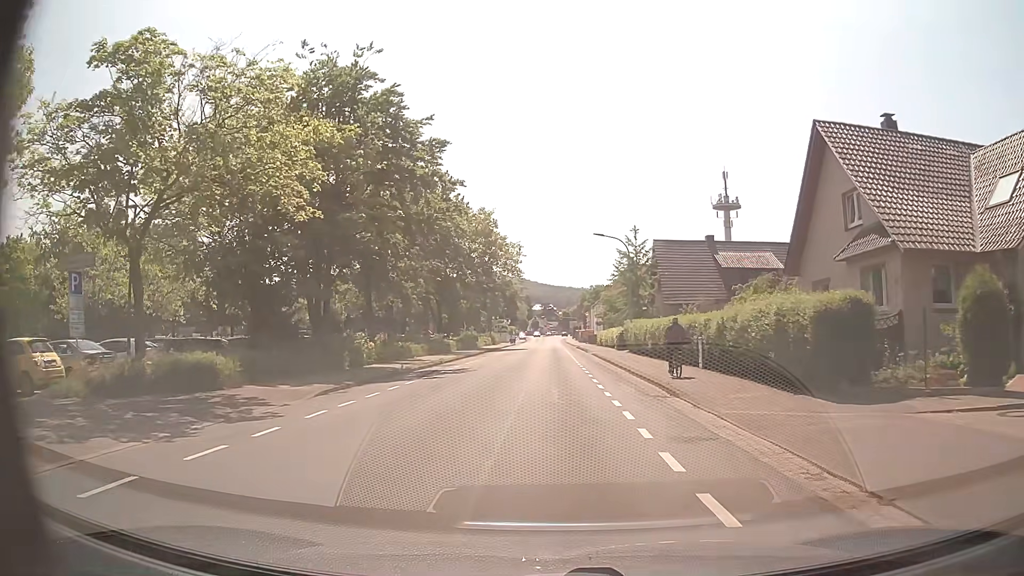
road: unclassified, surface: asphalt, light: Day
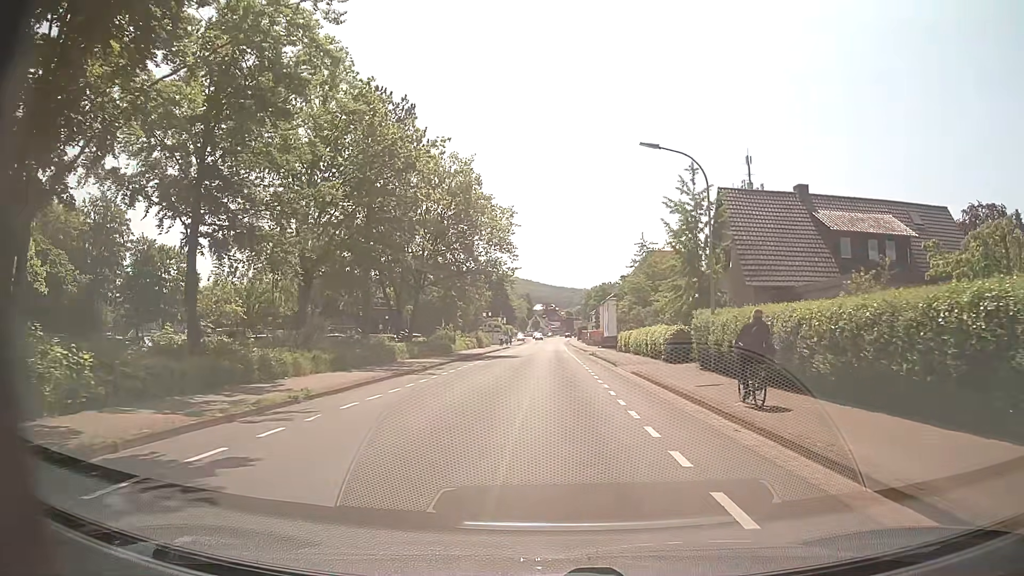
(0.0, +21.4) m; 0°
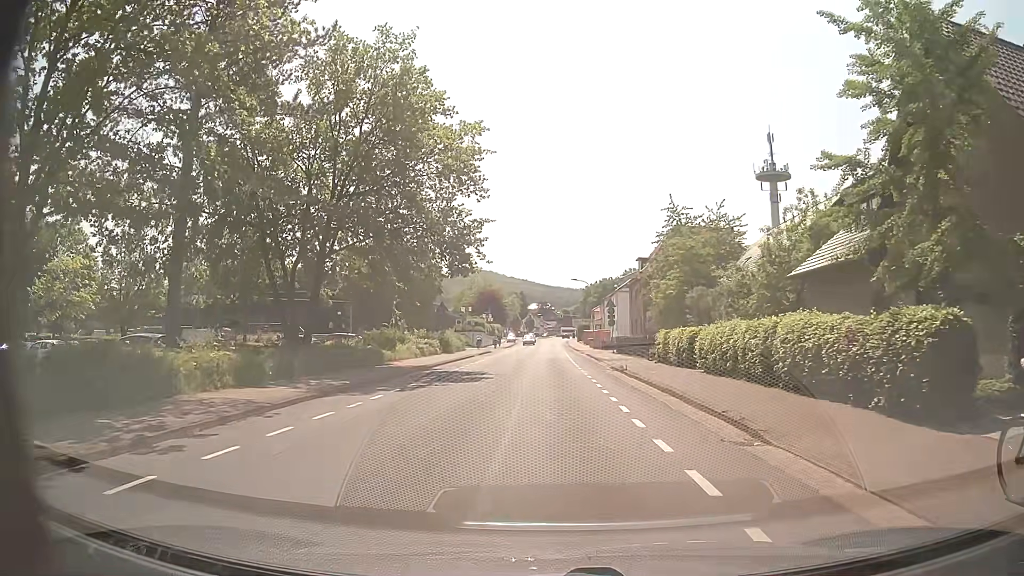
(+0.2, +22.0) m; +1°
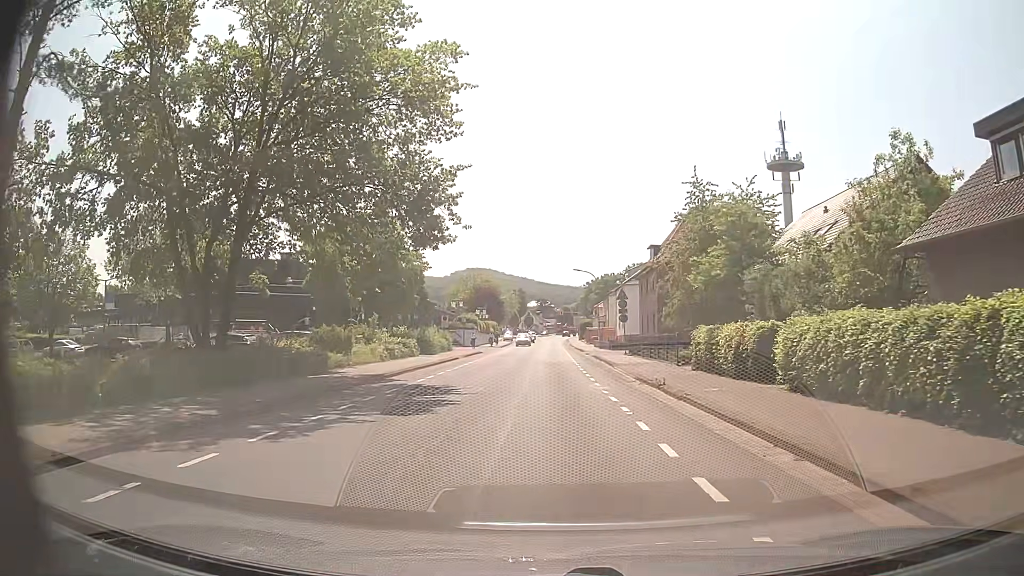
(0.0, +8.8) m; 0°
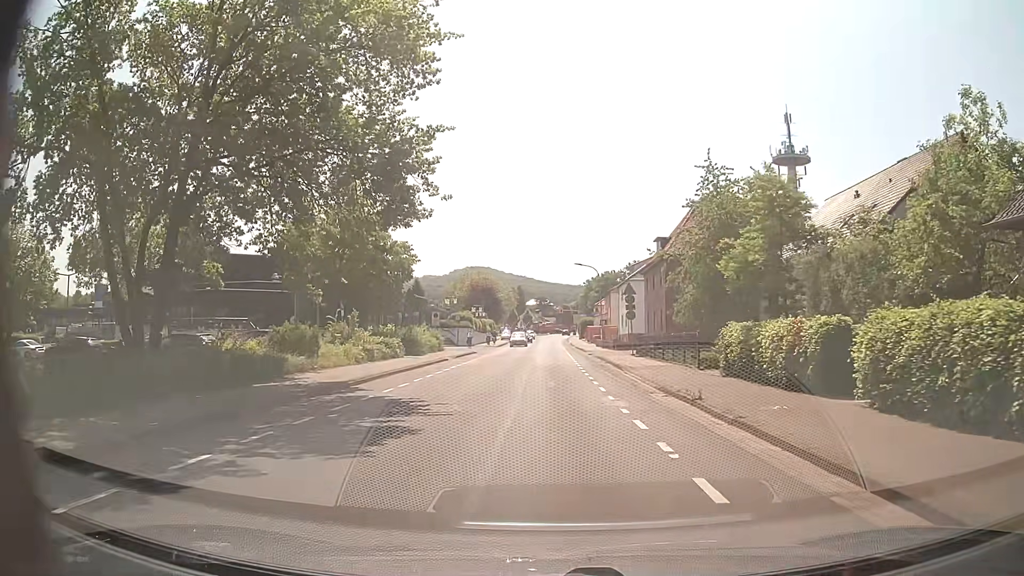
(0.0, +4.4) m; 0°
